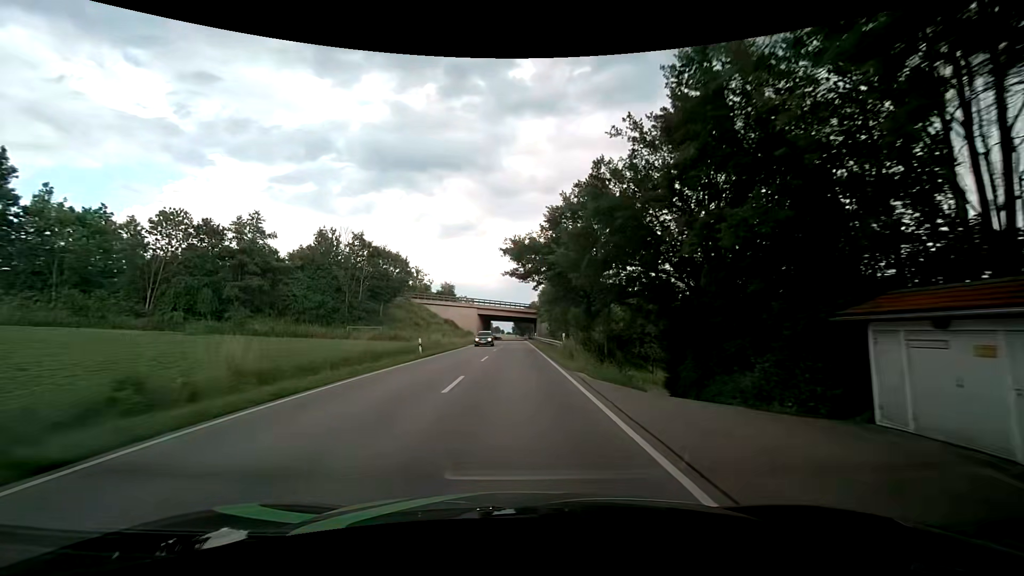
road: secondary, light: Day
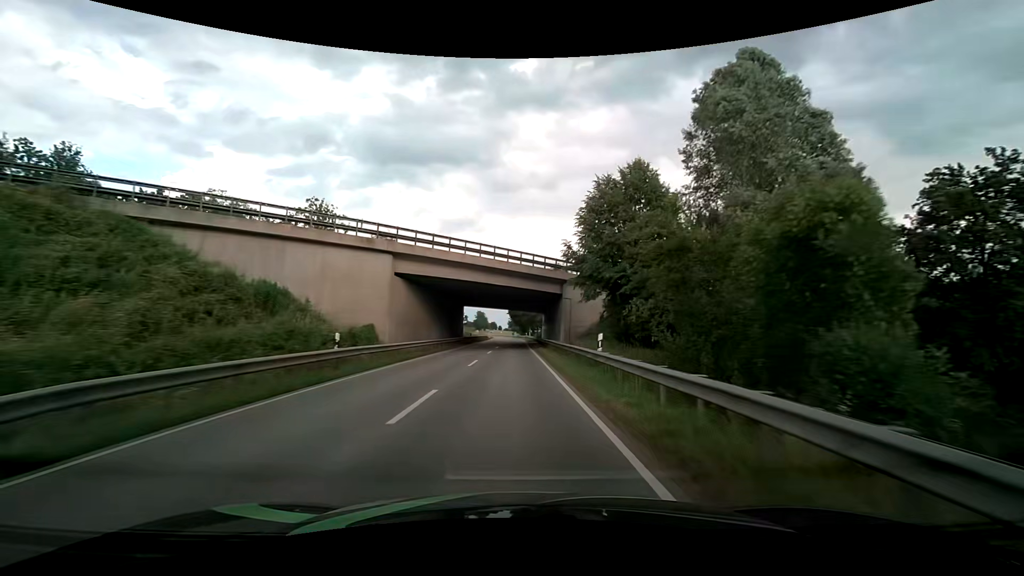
(+0.3, +63.9) m; 0°
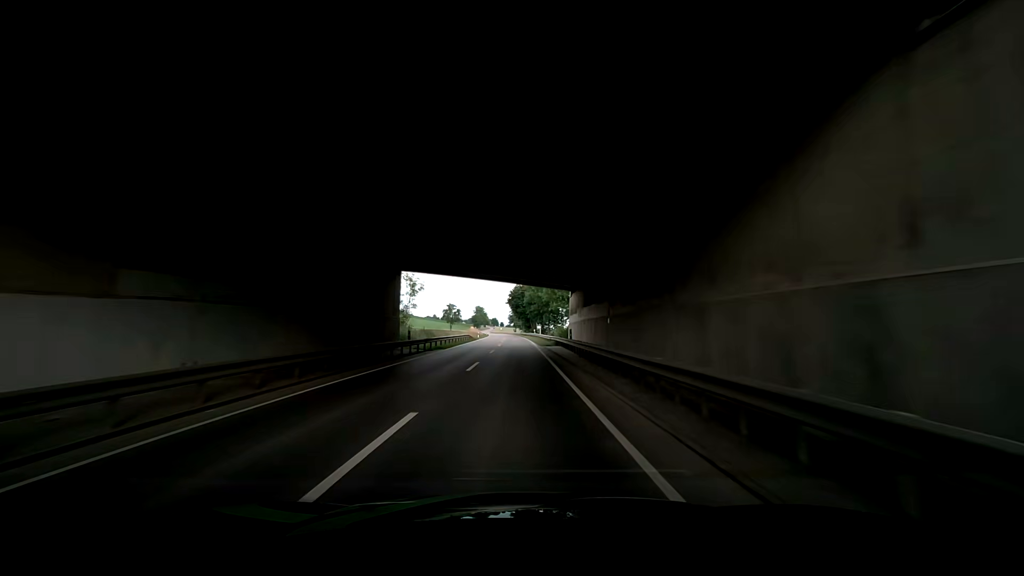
(+0.1, +39.5) m; +1°
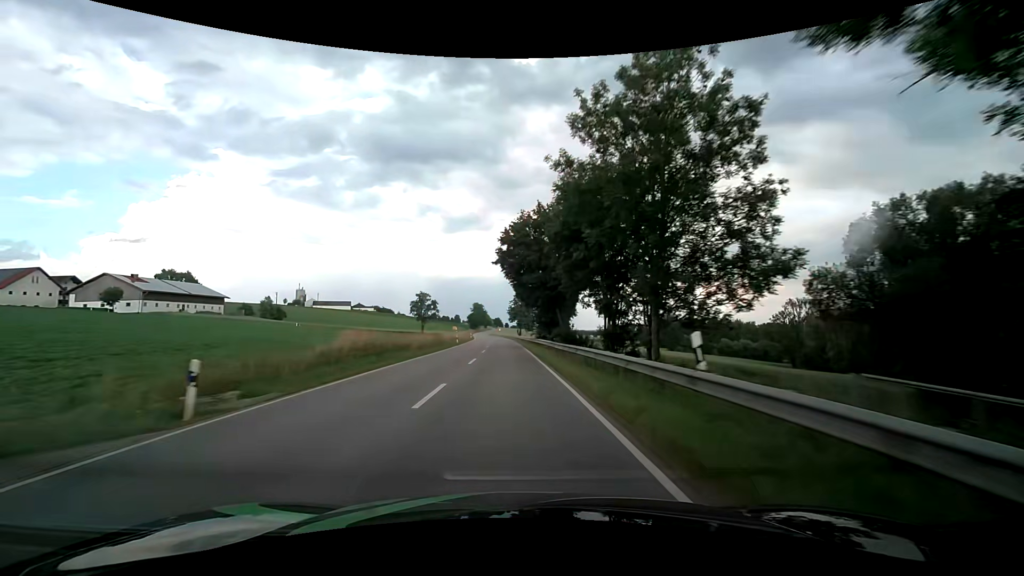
(0.0, +67.4) m; -1°
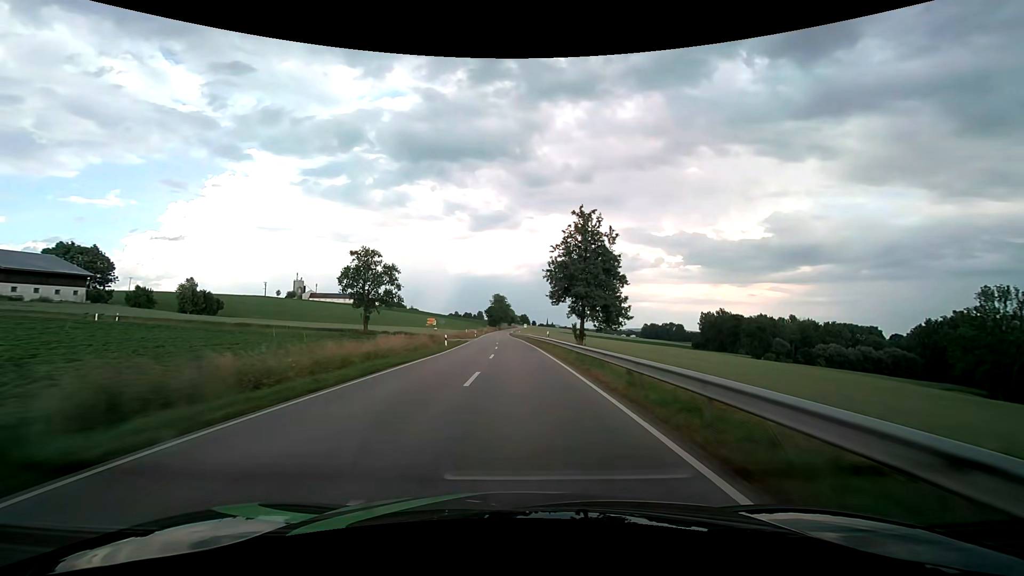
(-2.1, +68.9) m; -3°
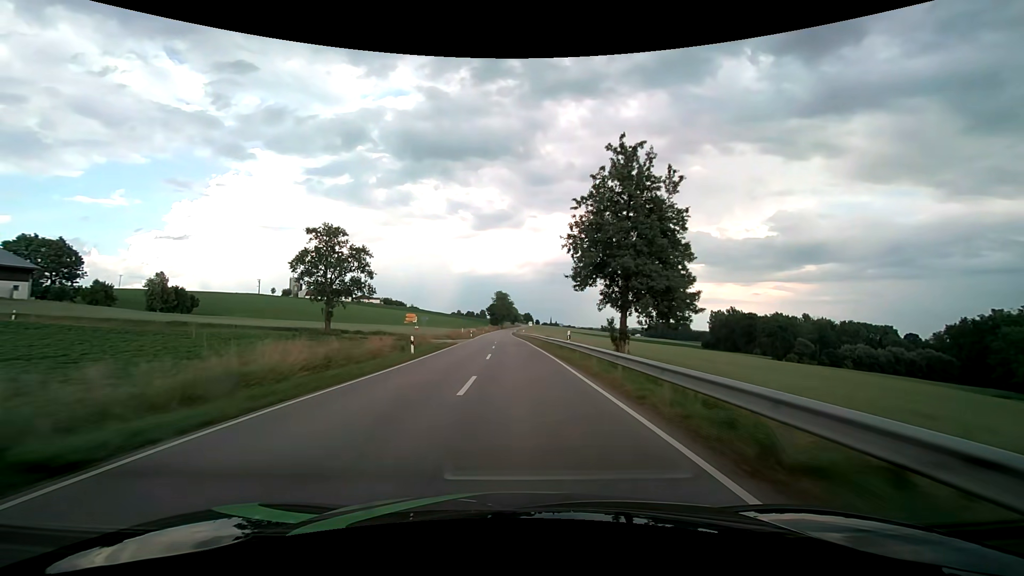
(0.0, +13.9) m; 0°
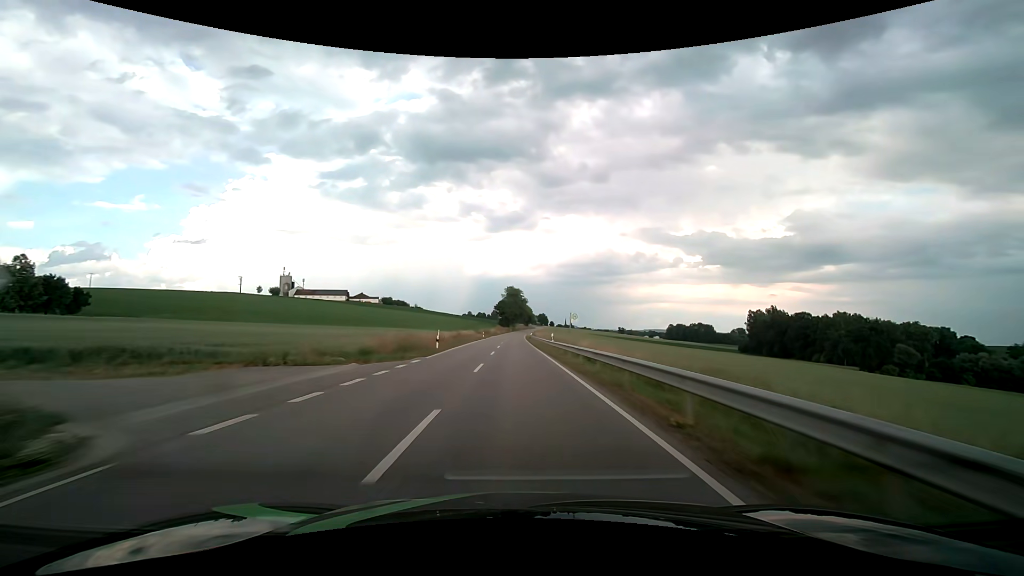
(-0.6, +41.8) m; -2°
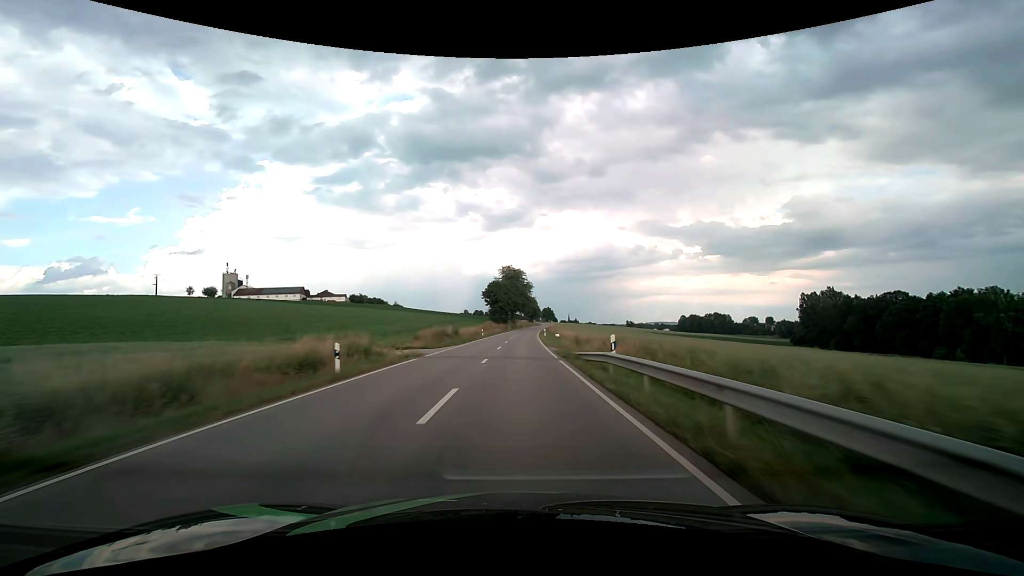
(-0.4, +69.7) m; 0°
(0, +10) (0, +20) (0, +30) (0, +40) (+1, +50) (+1, +60) (+1, +70) (+2, +80) (+2, +90) (+3, +100) m
